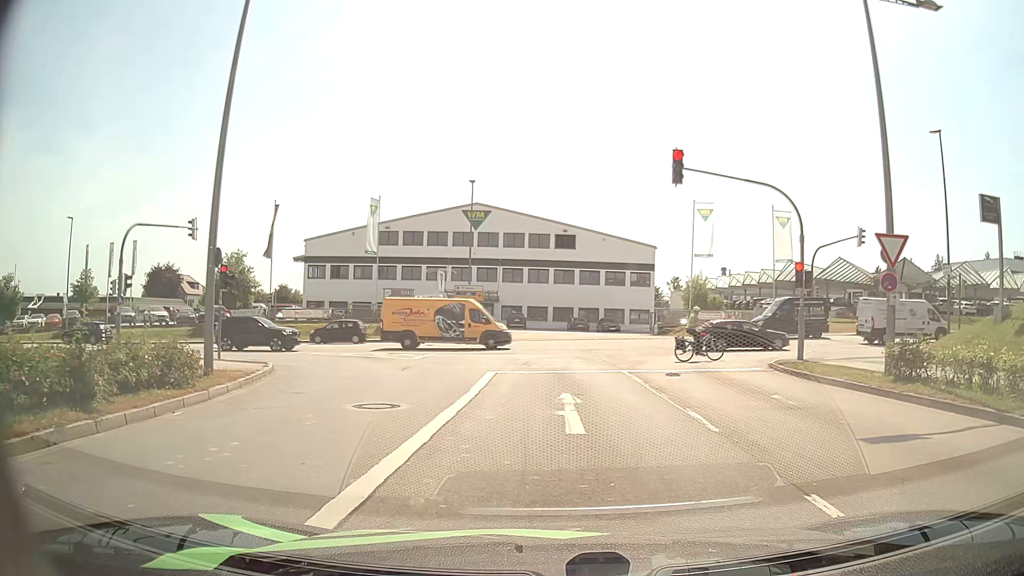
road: secondary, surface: asphalt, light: Day
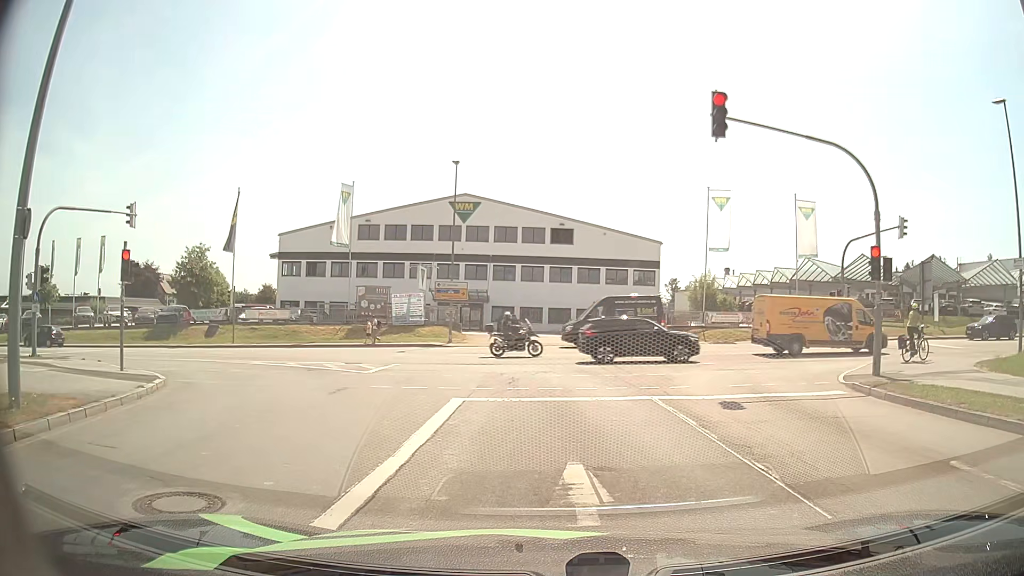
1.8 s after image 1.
(+0.1, +5.9) m; +1°
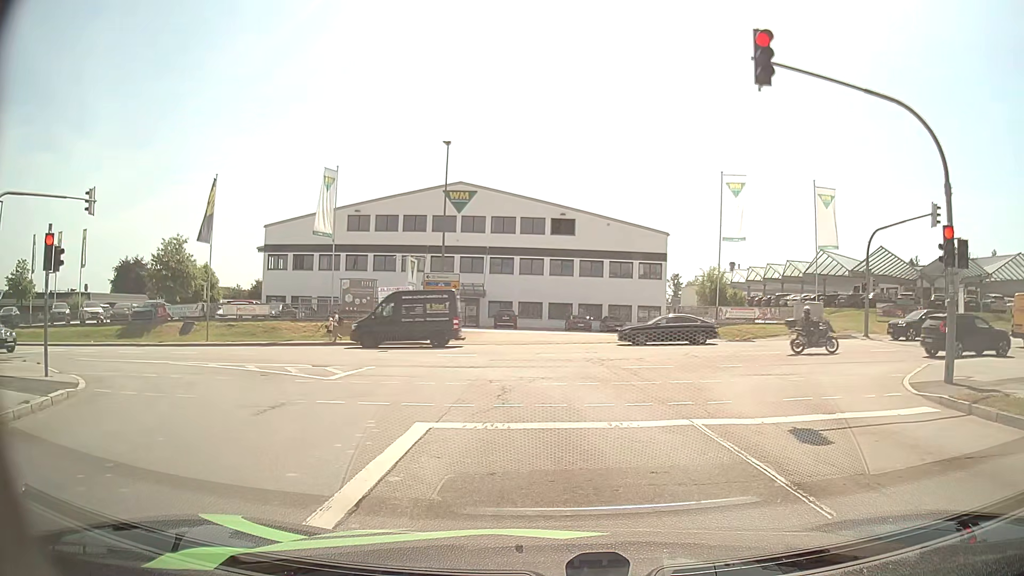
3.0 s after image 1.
(0.0, +3.5) m; -1°
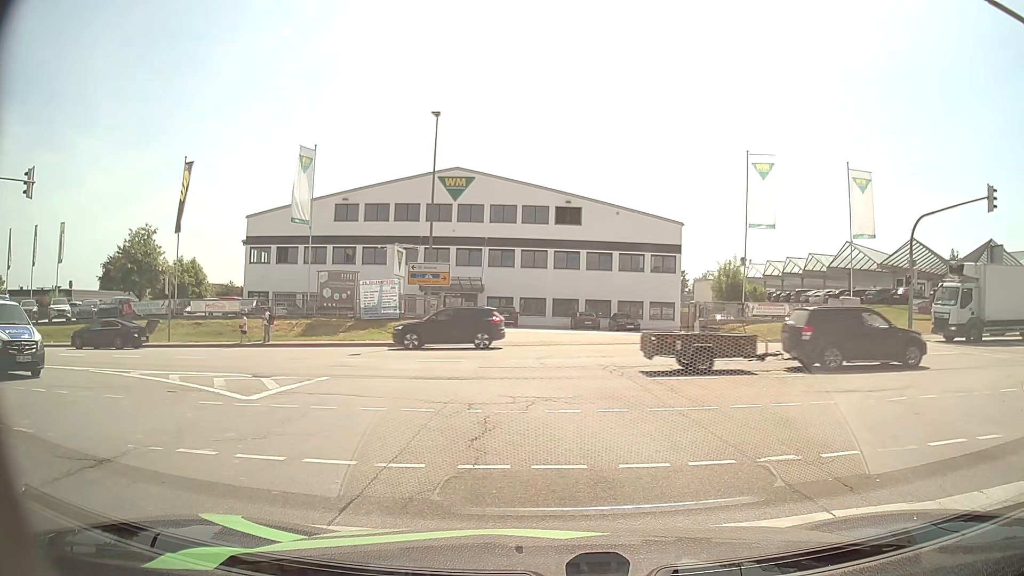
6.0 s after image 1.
(+0.1, +4.5) m; 0°
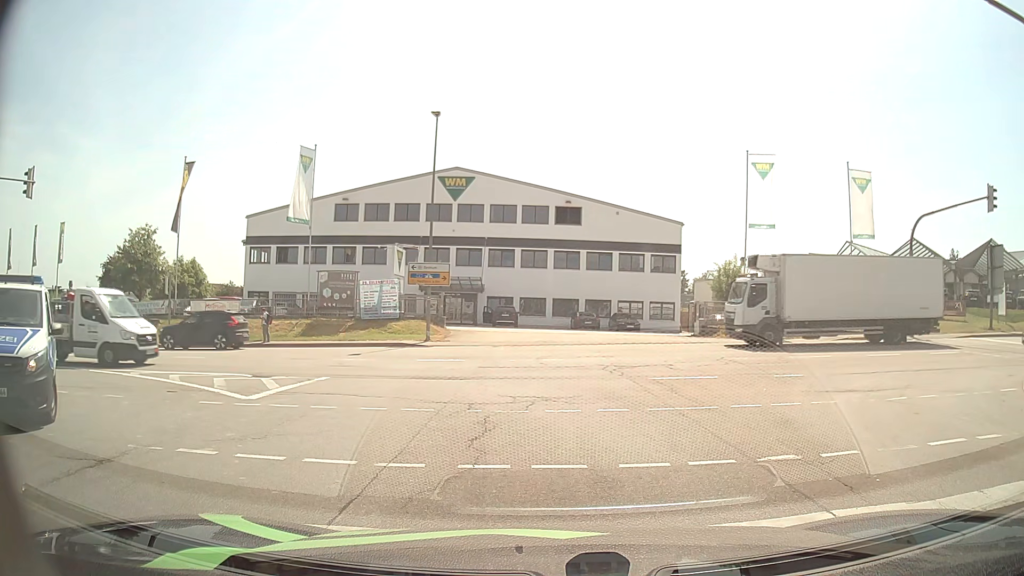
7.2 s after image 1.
(0.0, 0.0) m; 0°
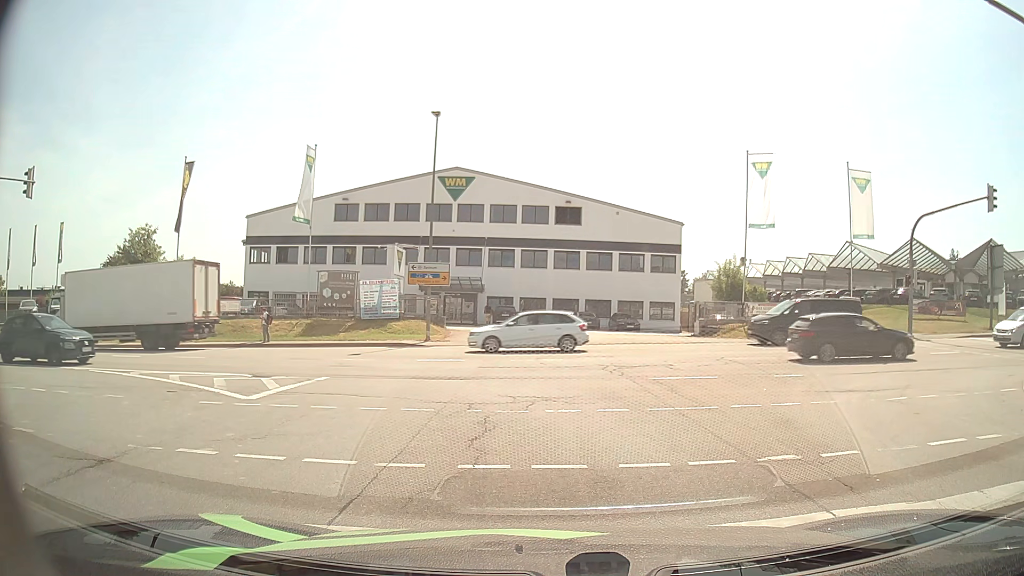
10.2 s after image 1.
(0.0, 0.0) m; 0°
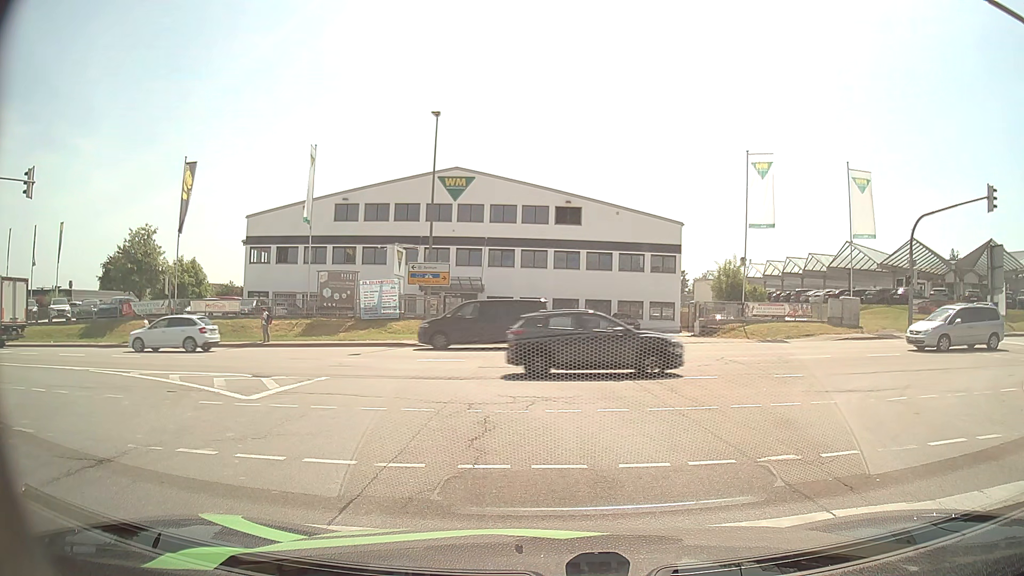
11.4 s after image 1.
(0.0, 0.0) m; 0°
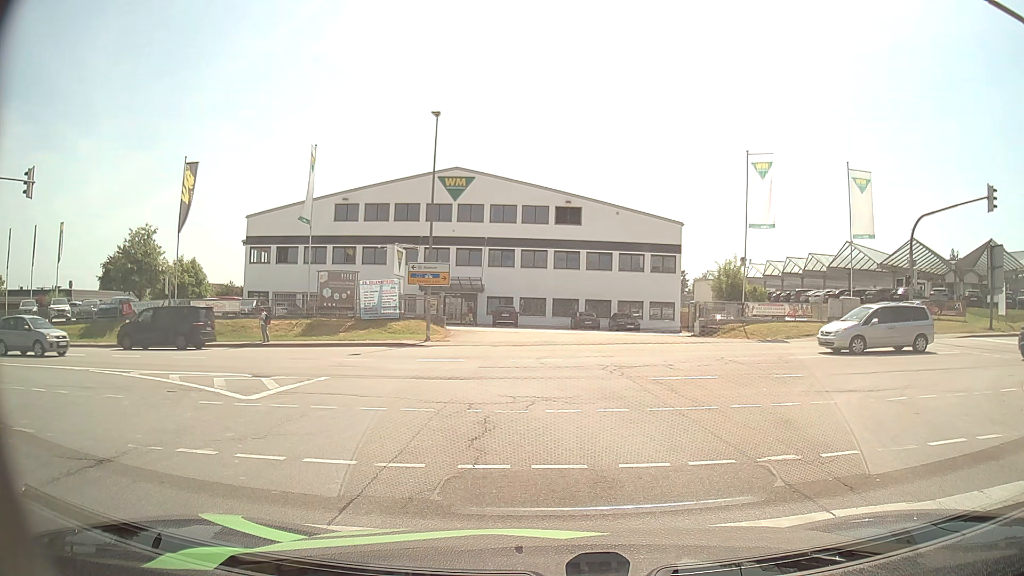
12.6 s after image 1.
(0.0, 0.0) m; 0°
(-1, +10) (-4, +19) (-12, +25) (-22, +28) (-32, +29) (-42, +29) (-52, +28) (-62, +28) (-72, +28) (-82, +28) m
